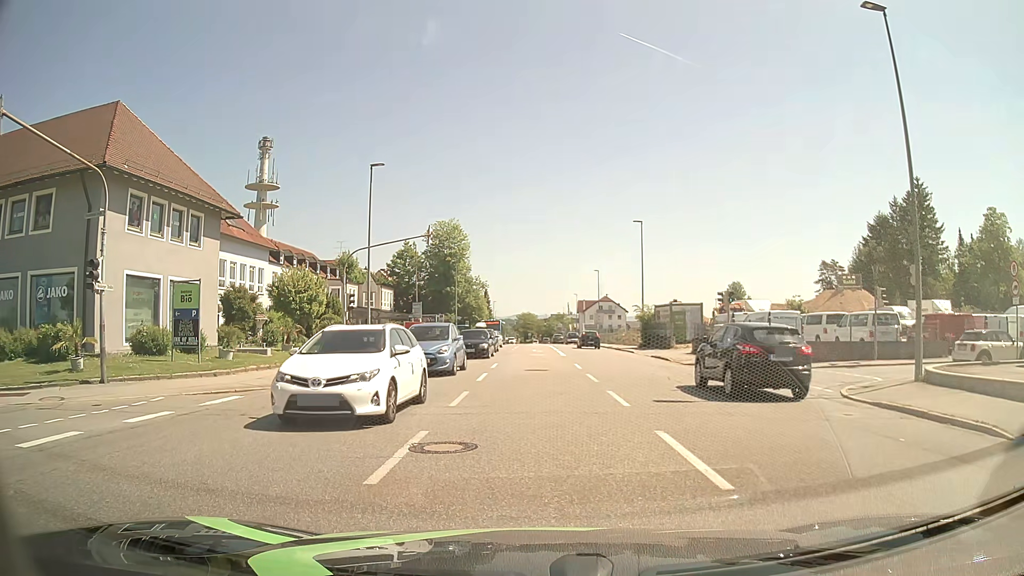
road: tertiary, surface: asphalt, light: Day
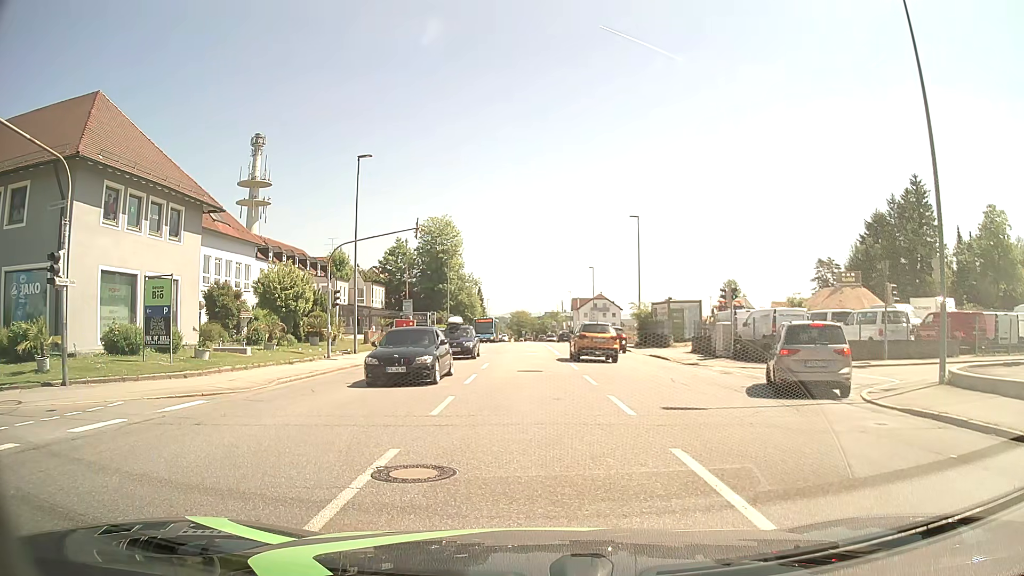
(0.0, +1.5) m; 0°
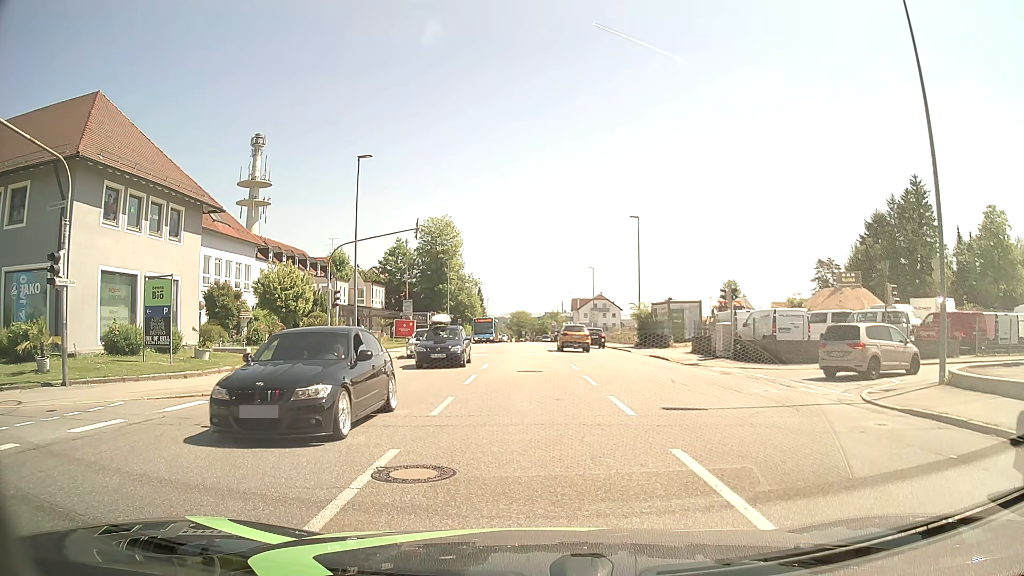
(0.0, 0.0) m; 0°
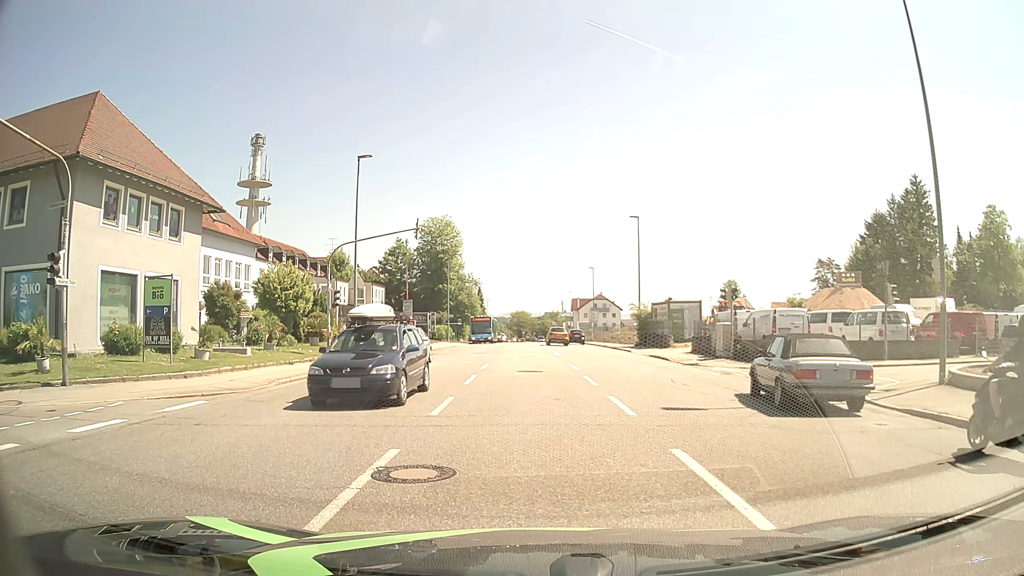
(0.0, 0.0) m; 0°
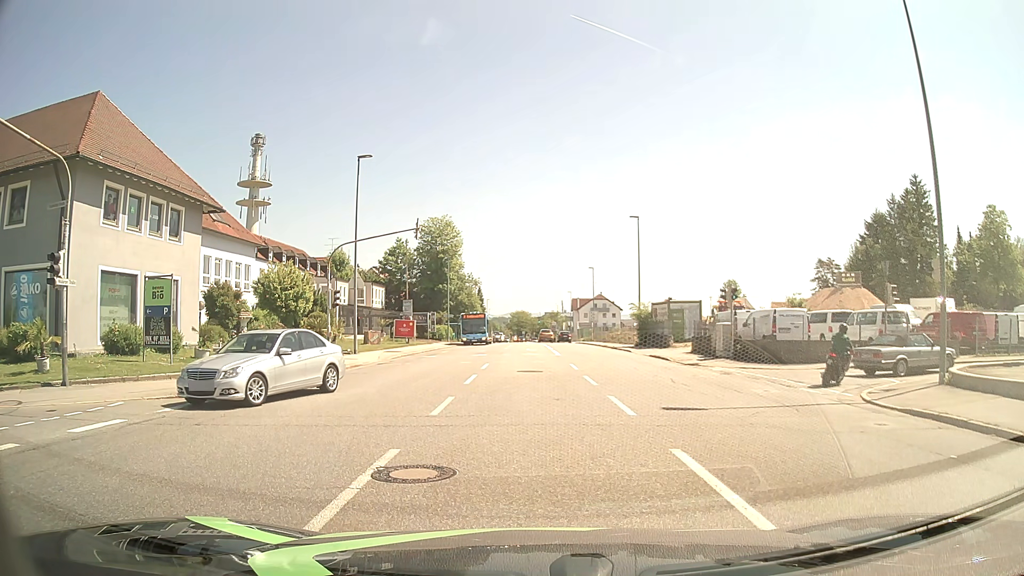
(0.0, 0.0) m; 0°
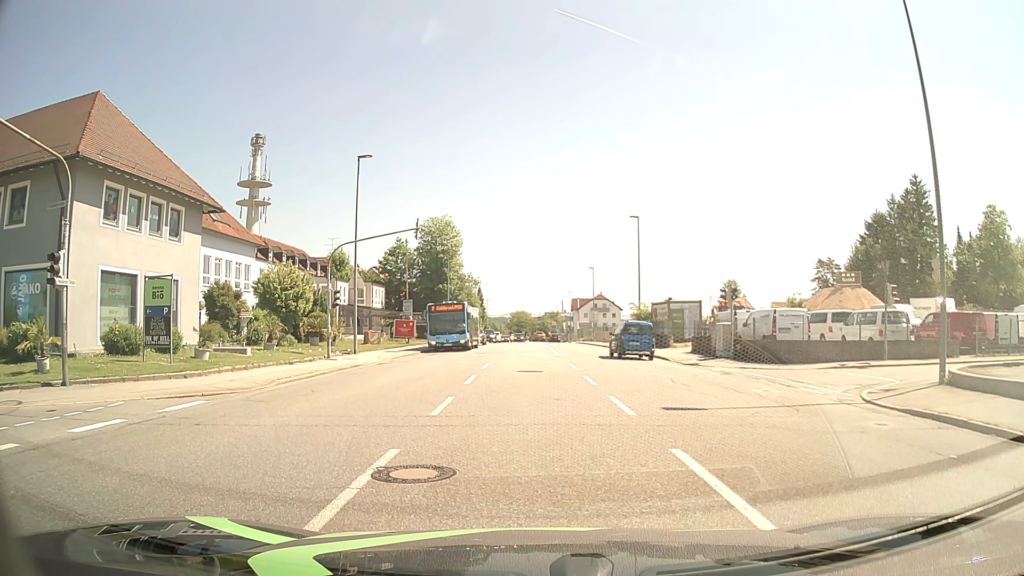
(0.0, 0.0) m; 0°
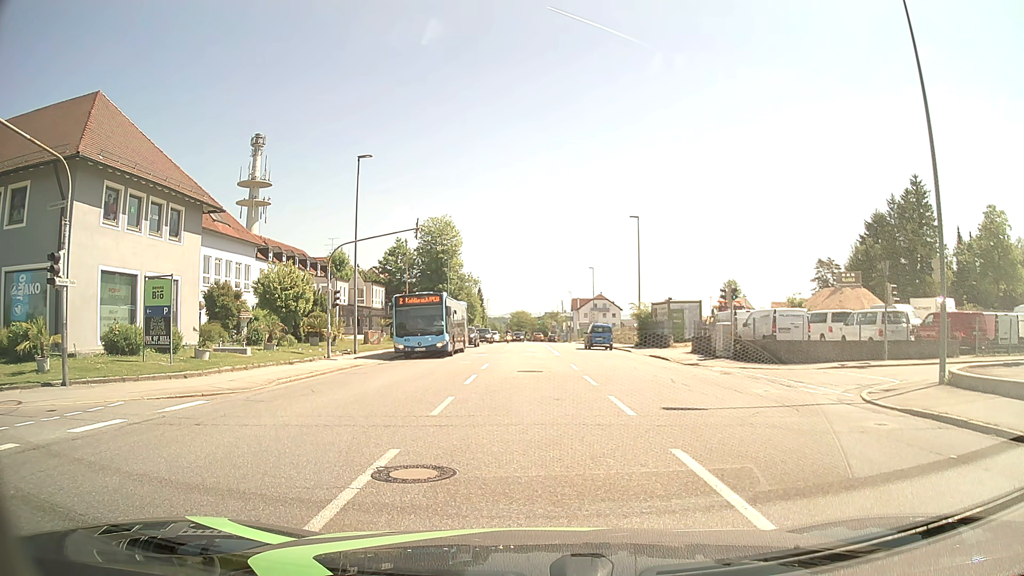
(0.0, 0.0) m; 0°
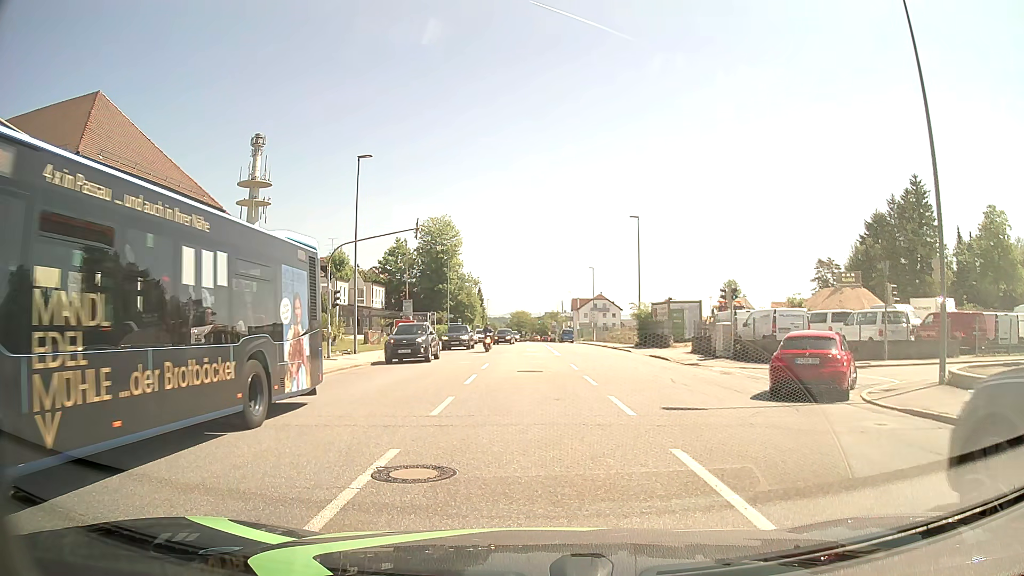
(0.0, 0.0) m; 0°
